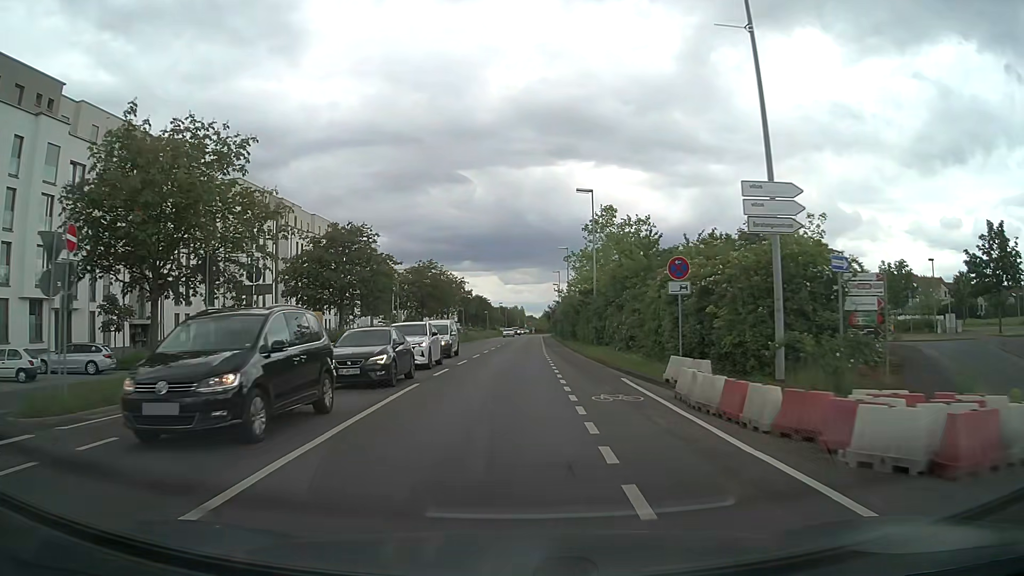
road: secondary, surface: asphalt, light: Day
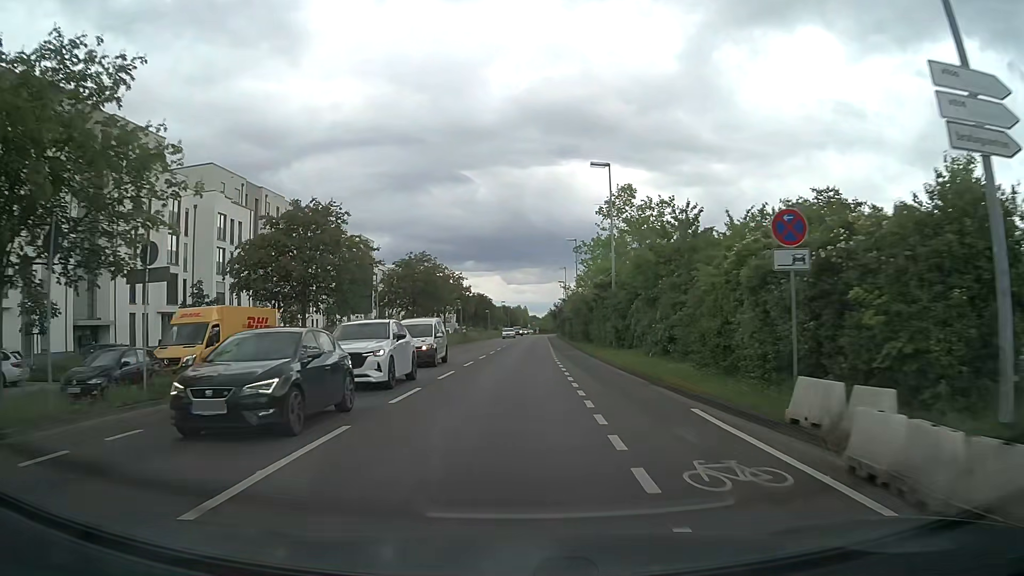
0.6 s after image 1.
(0.0, +7.3) m; 0°
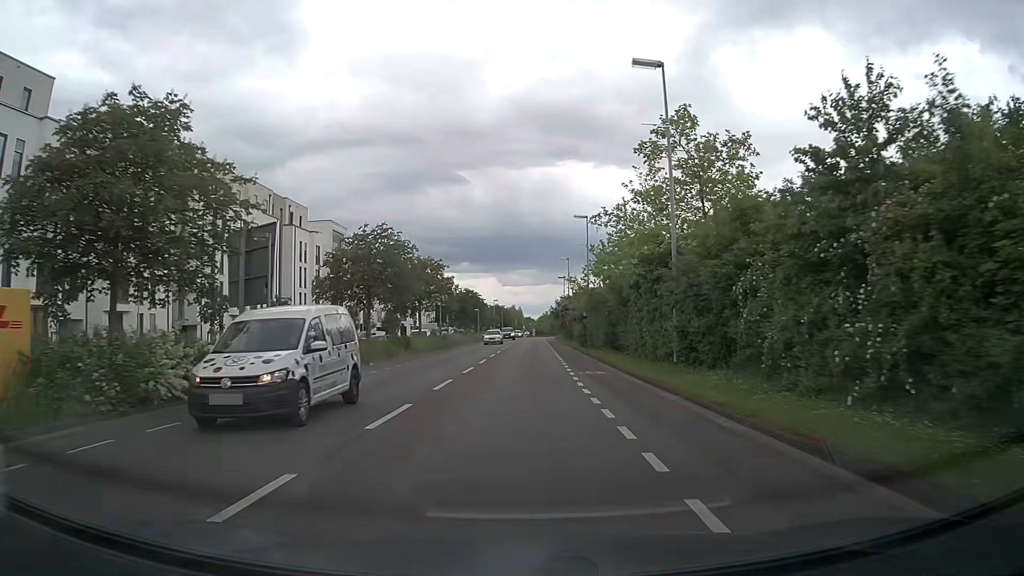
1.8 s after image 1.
(0.0, +15.3) m; 0°
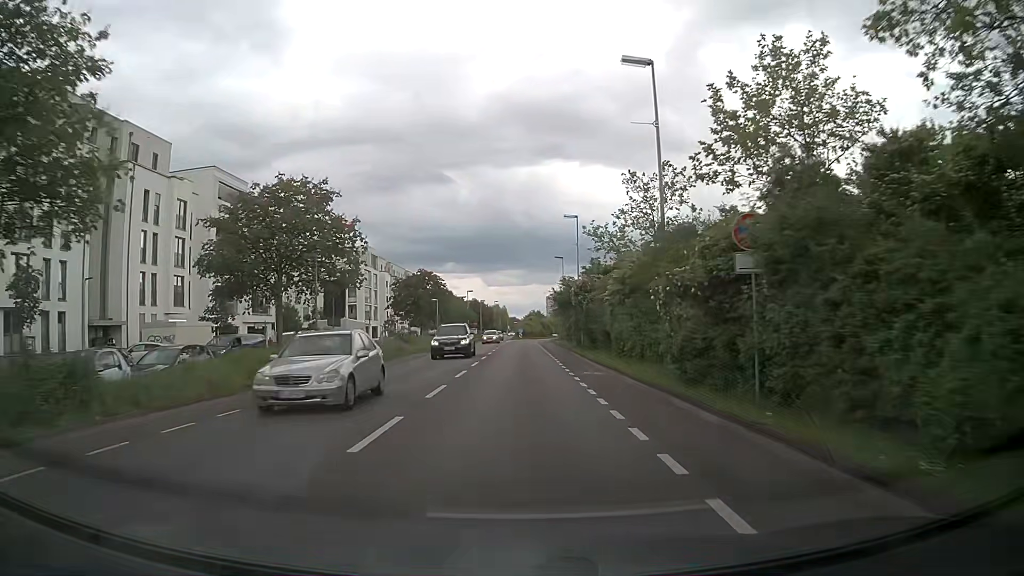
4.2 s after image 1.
(+0.5, +32.1) m; +2°
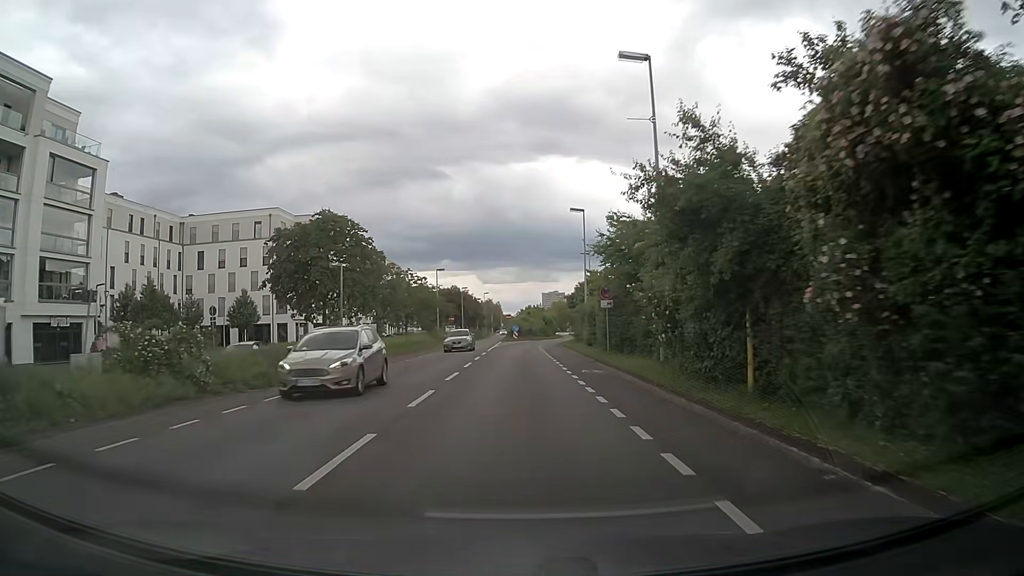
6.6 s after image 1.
(0.0, +32.0) m; 0°
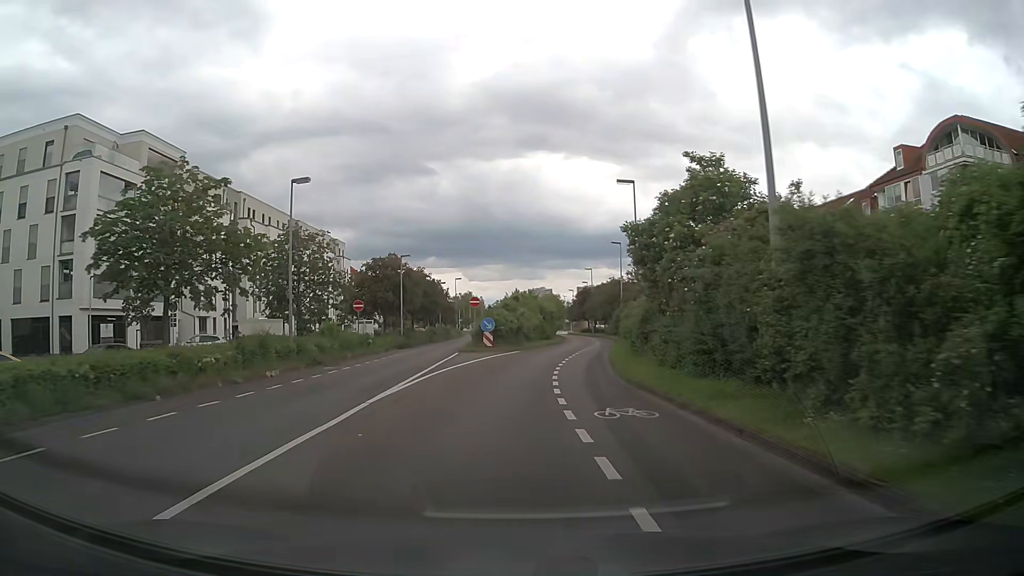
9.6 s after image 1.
(+0.5, +39.8) m; +1°
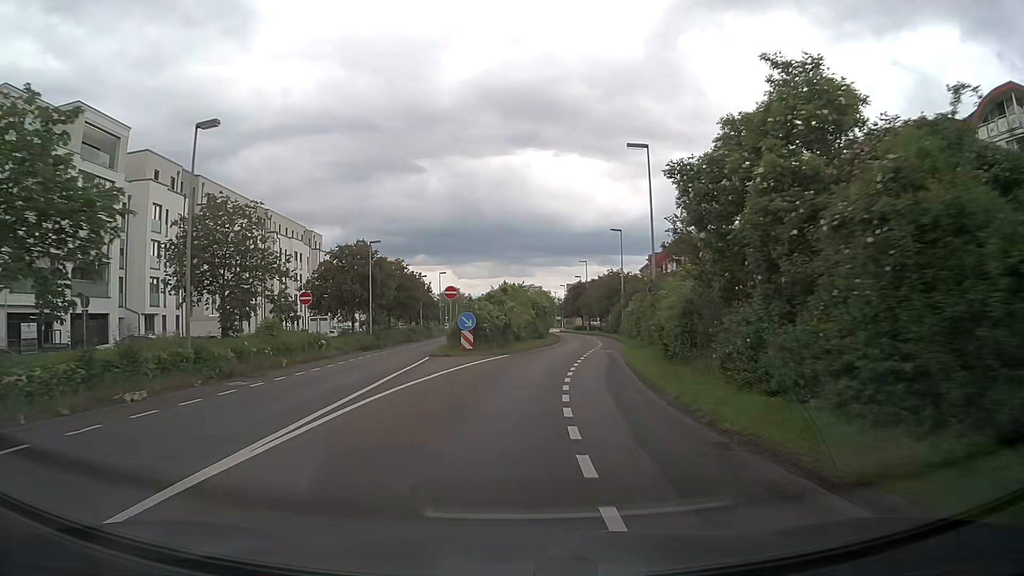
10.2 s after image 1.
(0.0, +8.0) m; +1°
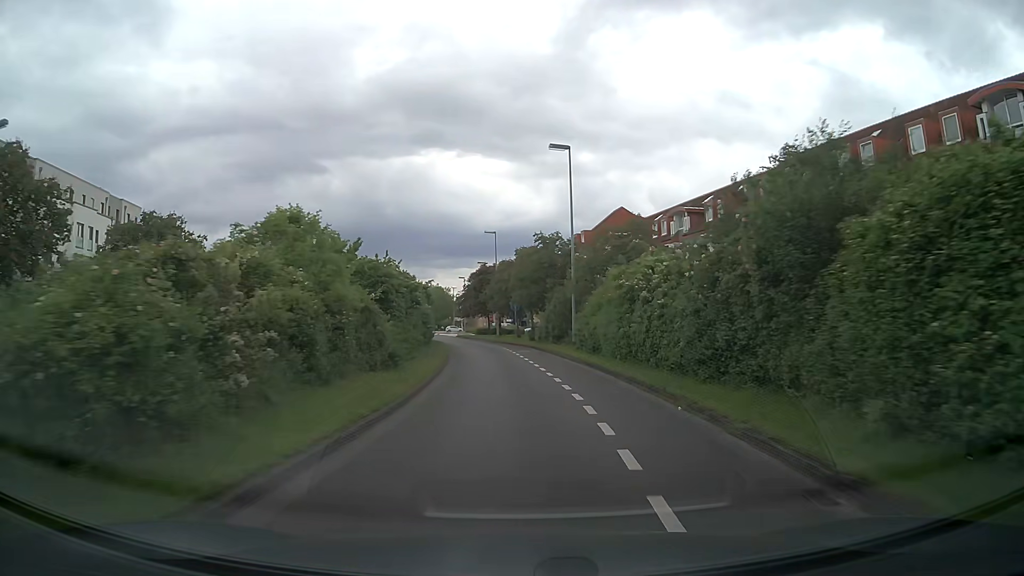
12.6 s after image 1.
(+2.1, +31.8) m; +8°
(0, +10) (0, +20) (-1, +30) (-2, +40) (-3, +50) (-5, +60) (-7, +69) (-10, +79) (-12, +89) (-15, +99) m
